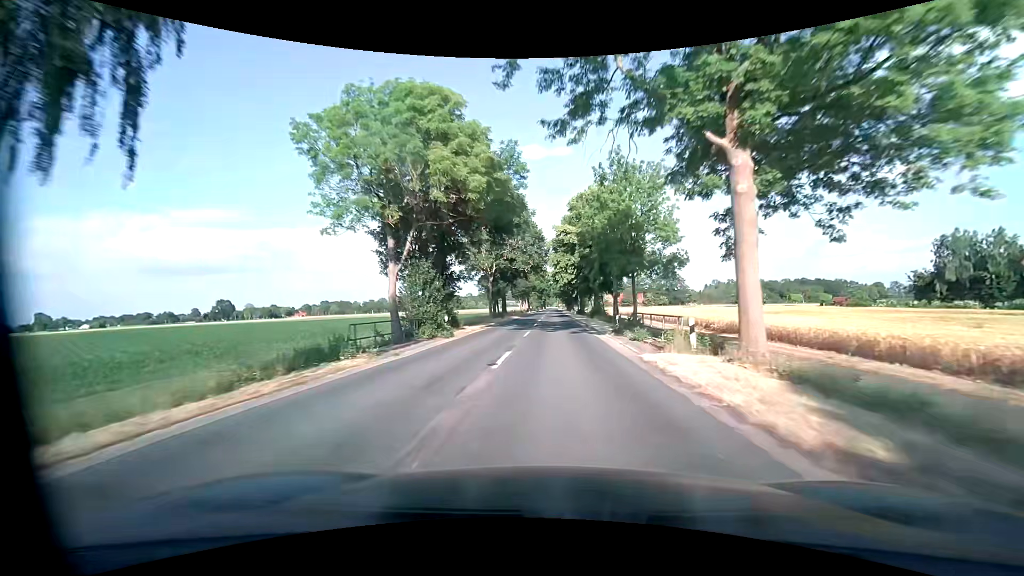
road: secondary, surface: asphalt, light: Day
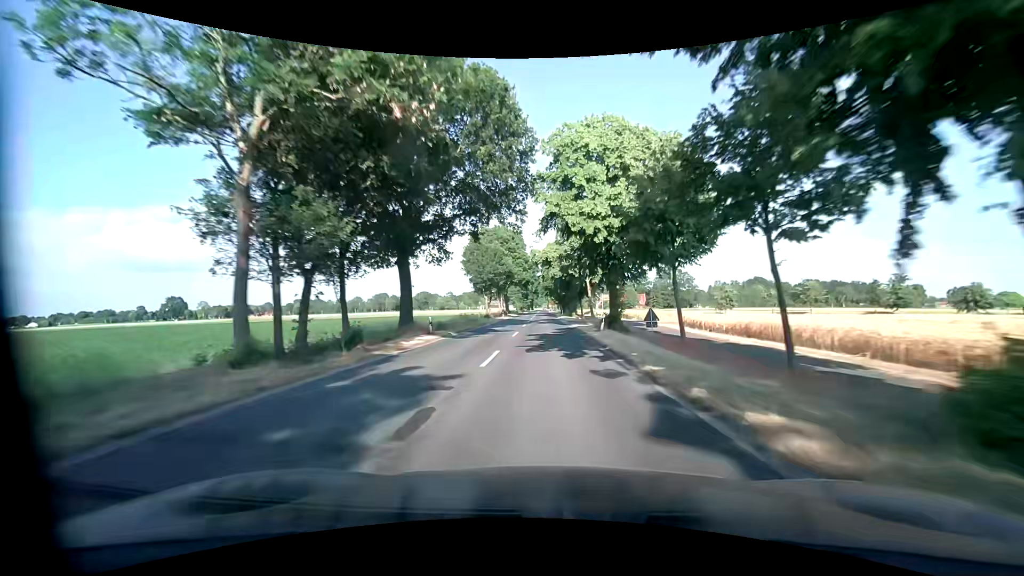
(+0.3, +47.6) m; +1°
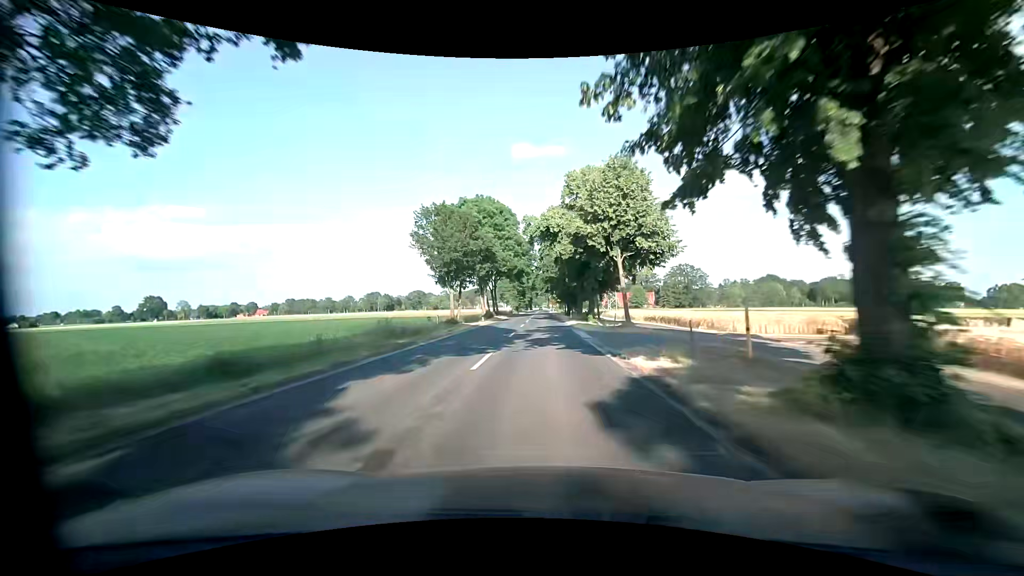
(0.0, +24.7) m; 0°
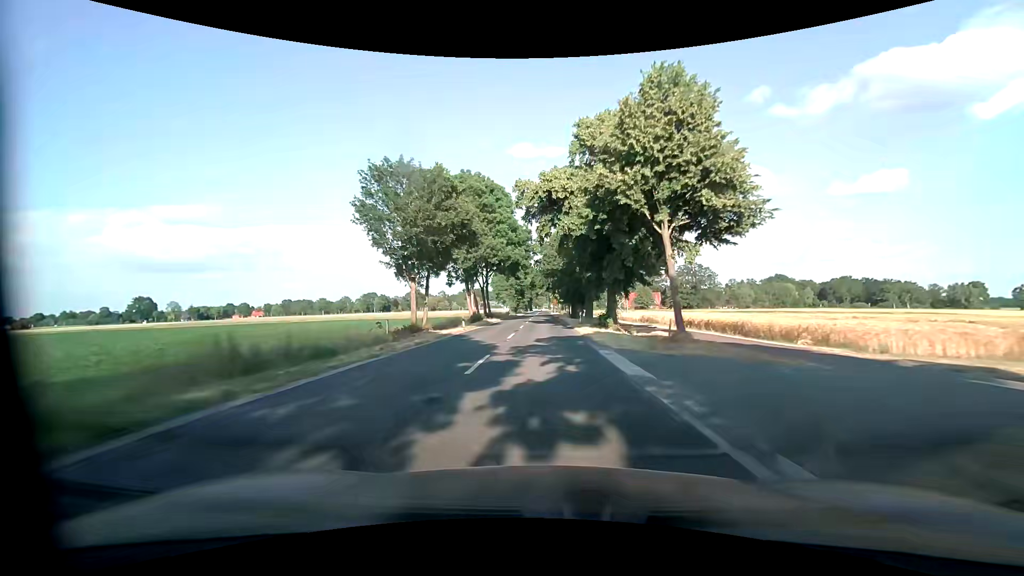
(0.0, +12.6) m; 0°
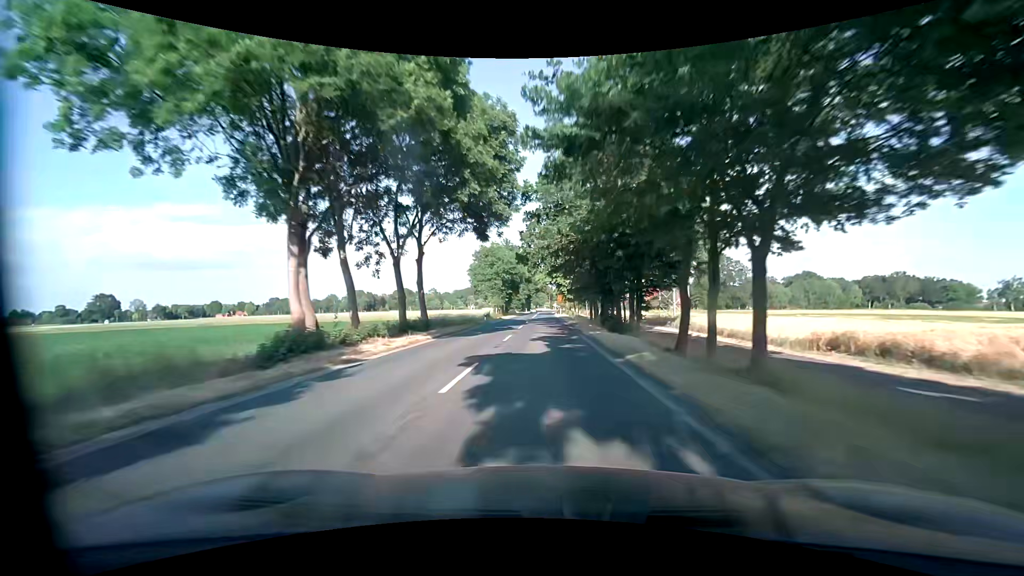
(+0.1, +38.3) m; +1°
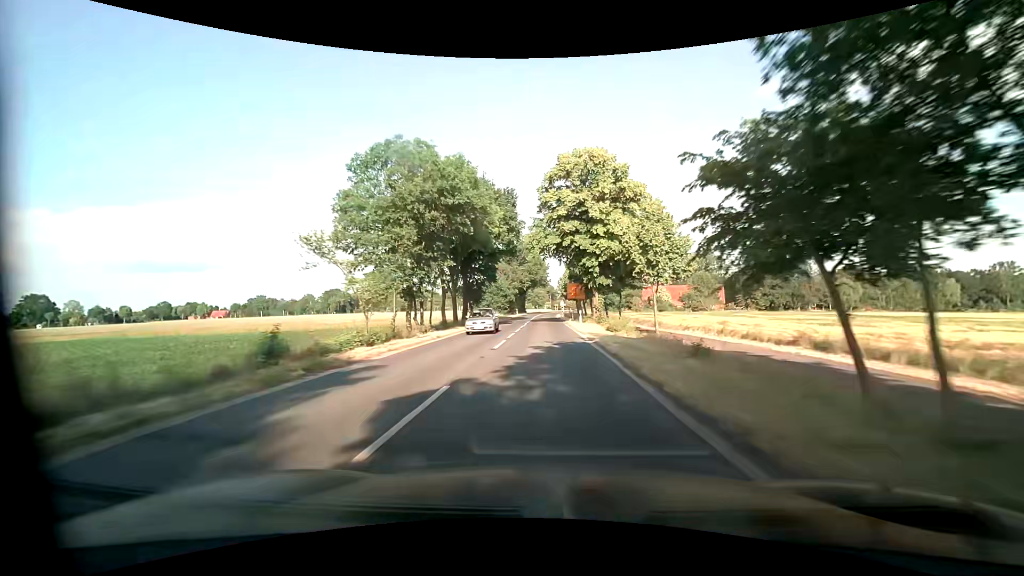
(-0.5, +51.8) m; -1°
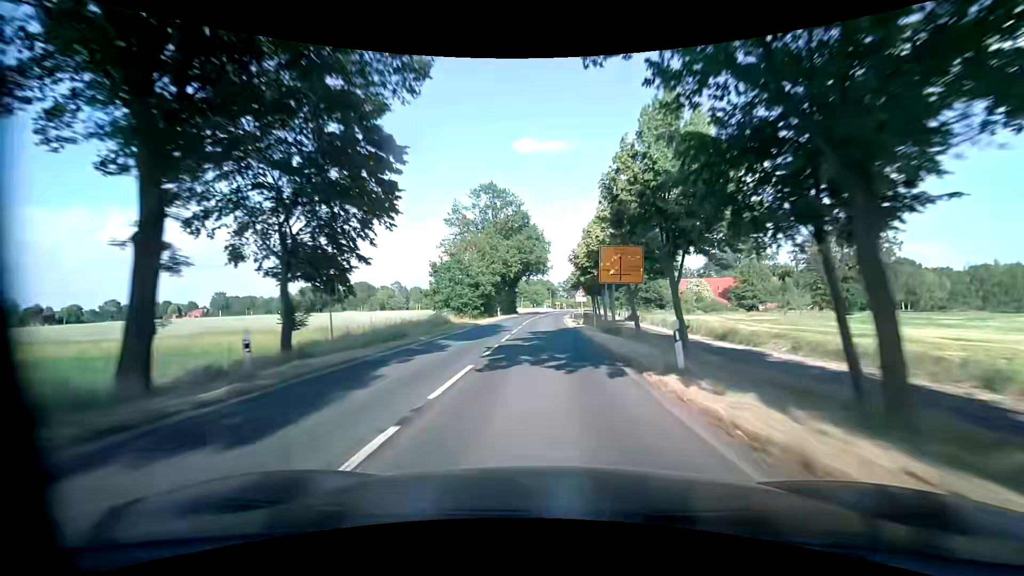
(+0.4, +39.2) m; +1°
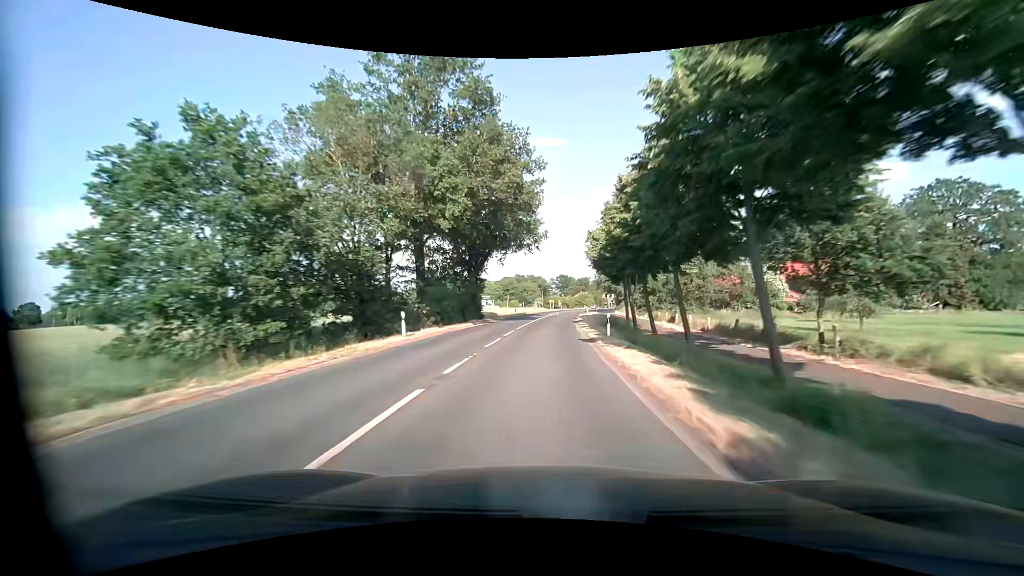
(+0.1, +39.3) m; +1°
(0, +10) (0, +20) (0, +30) (+1, +40) (+1, +50) (+2, +60) (+3, +70) (+4, +80) (+5, +90) (+6, +100) m
